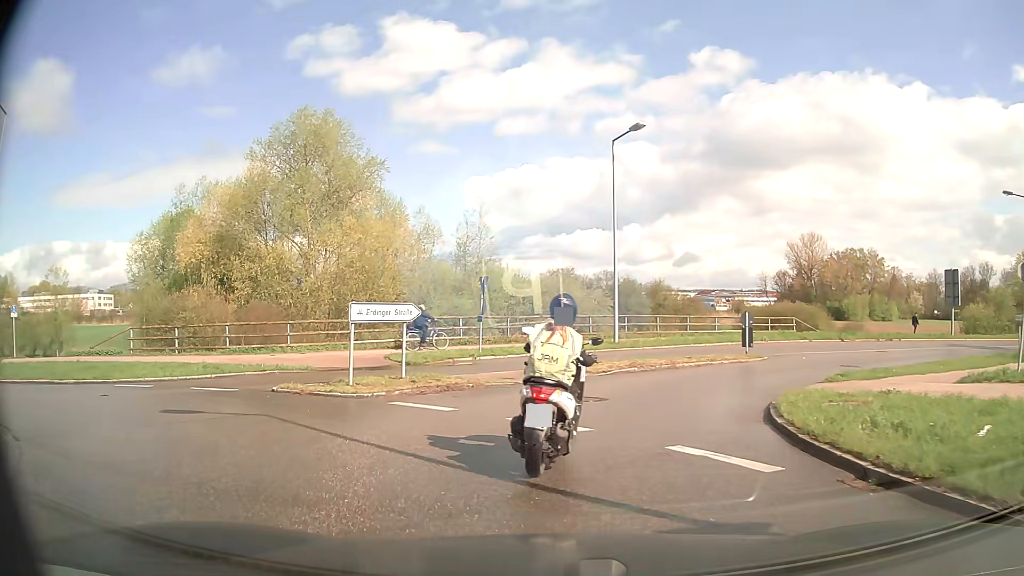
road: secondary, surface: asphalt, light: Day
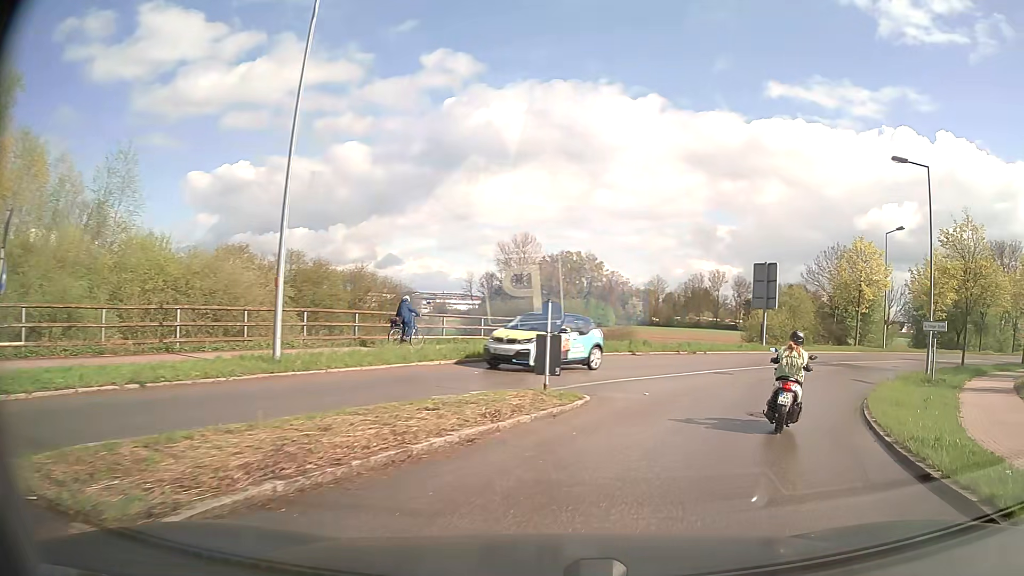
(+1.5, +14.3) m; +26°
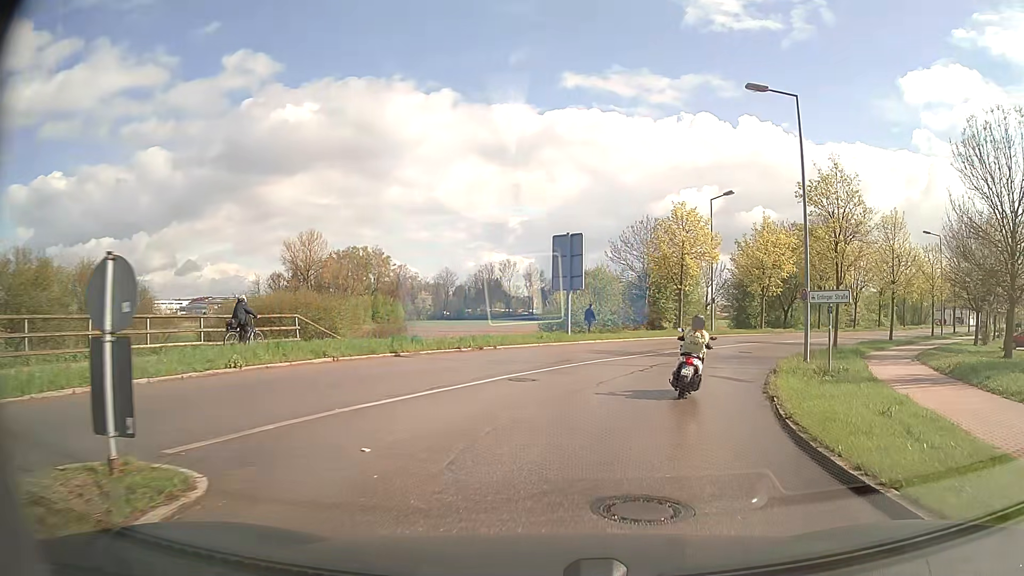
(+1.4, +7.7) m; +17°
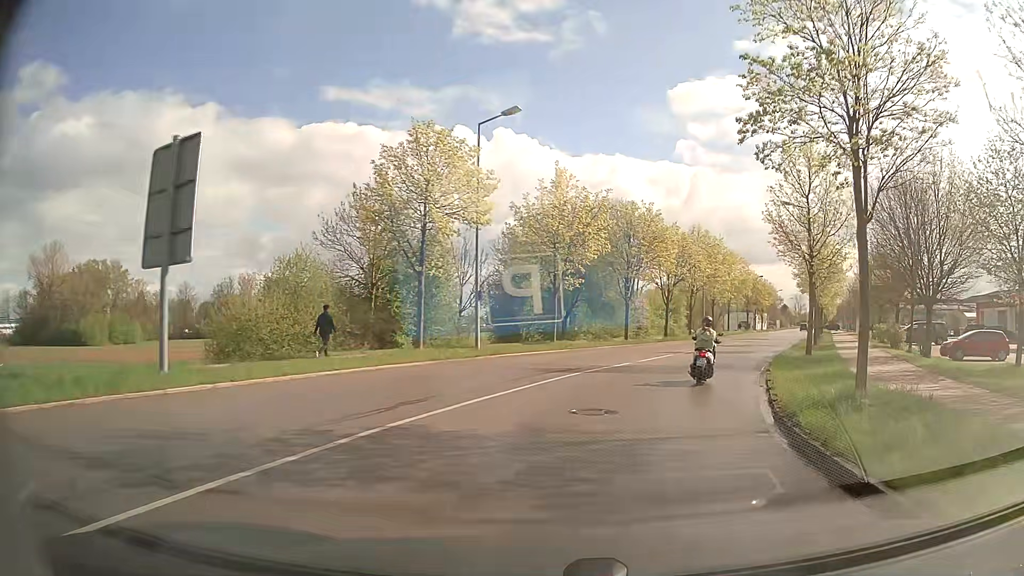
(+3.4, +19.2) m; +22°
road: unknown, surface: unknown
(+1, +10) (+4, +20) (+7, +29) (+11, +38) (+15, +47) (+19, +56) (+23, +65) (+27, +75) (+31, +84) (+35, +93) m
